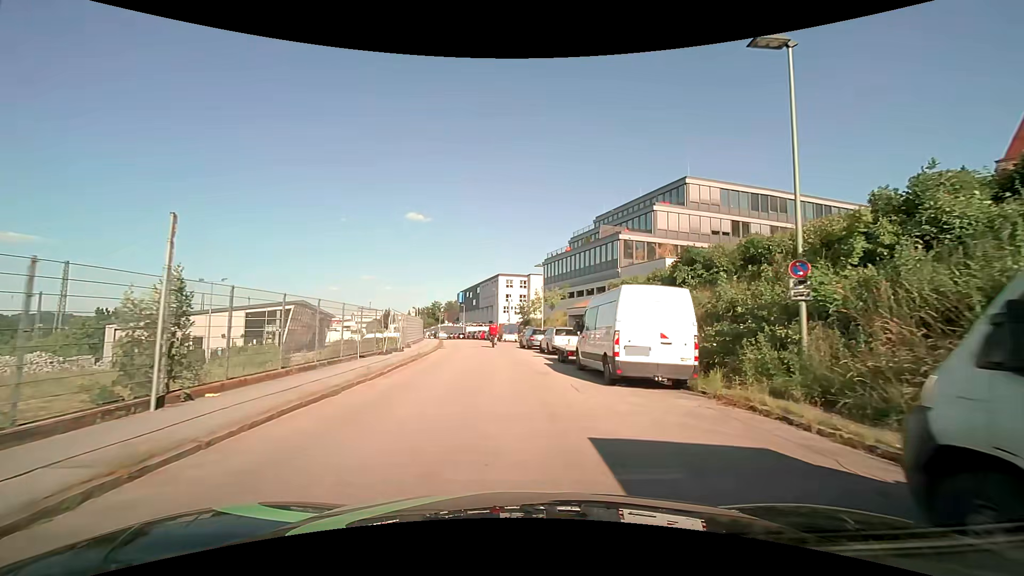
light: Day
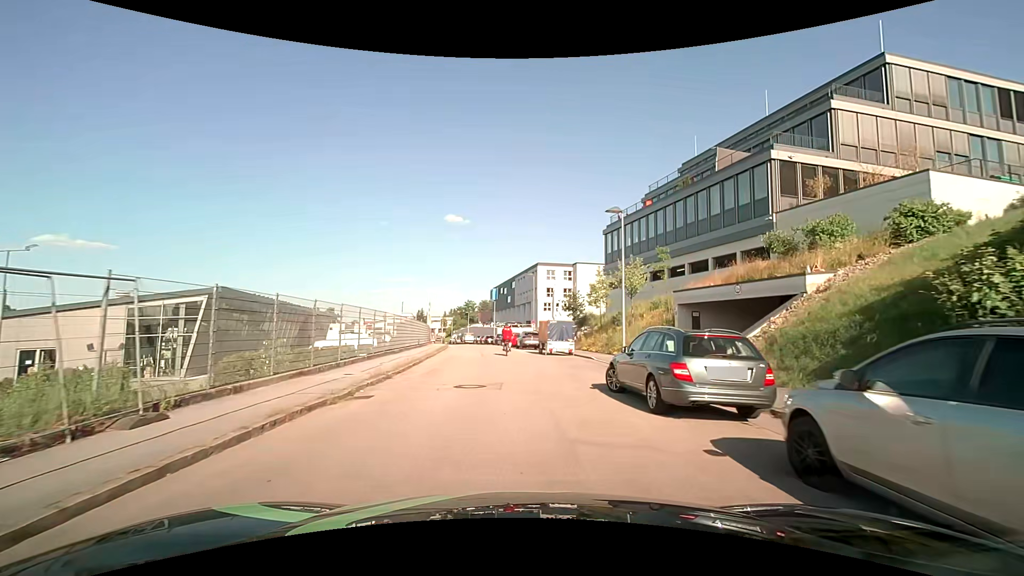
(-0.9, +24.1) m; -5°
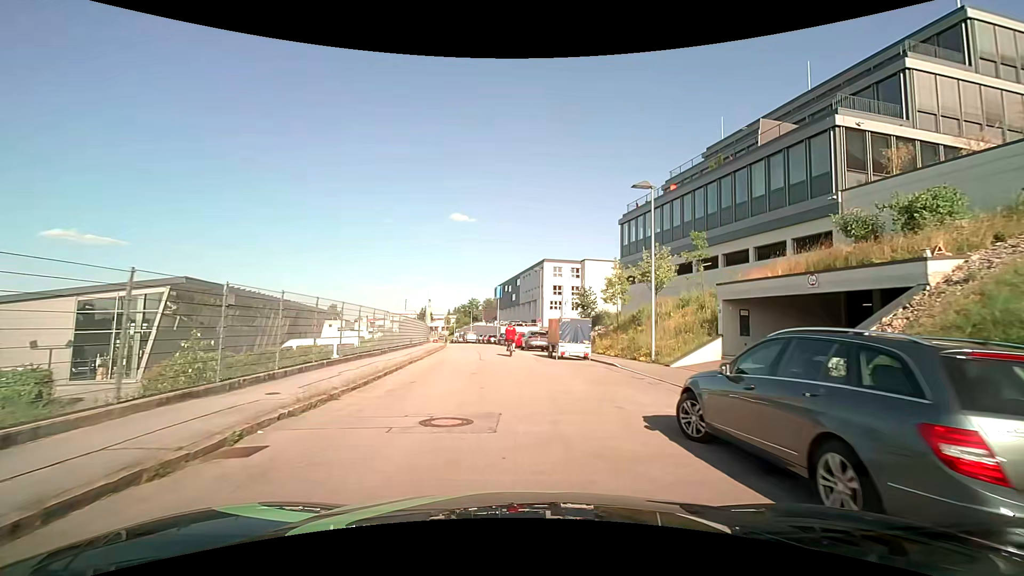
(-0.1, +4.7) m; -1°
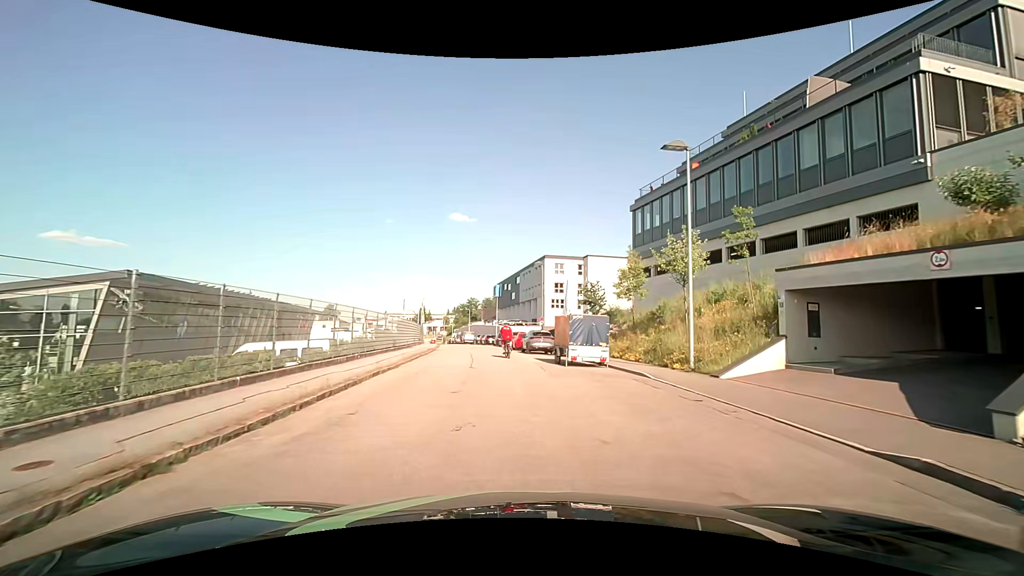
(0.0, +4.7) m; 0°
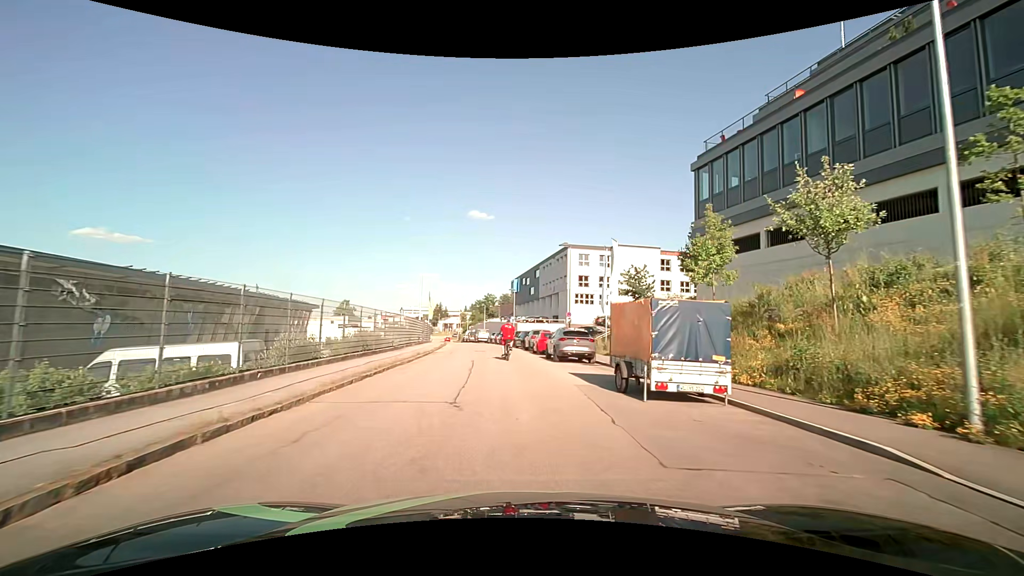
(-0.1, +9.5) m; -3°
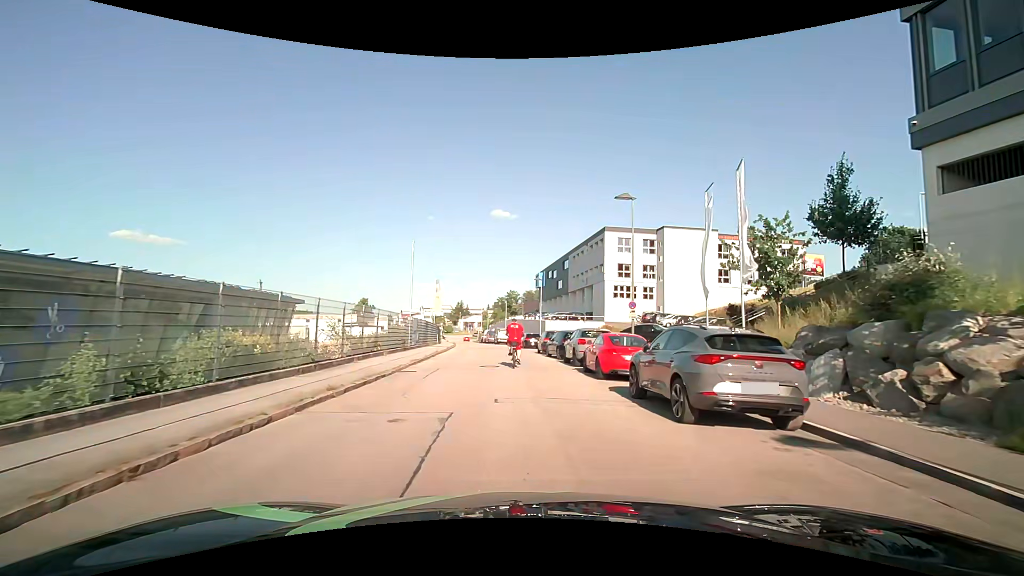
(-0.3, +14.1) m; -3°
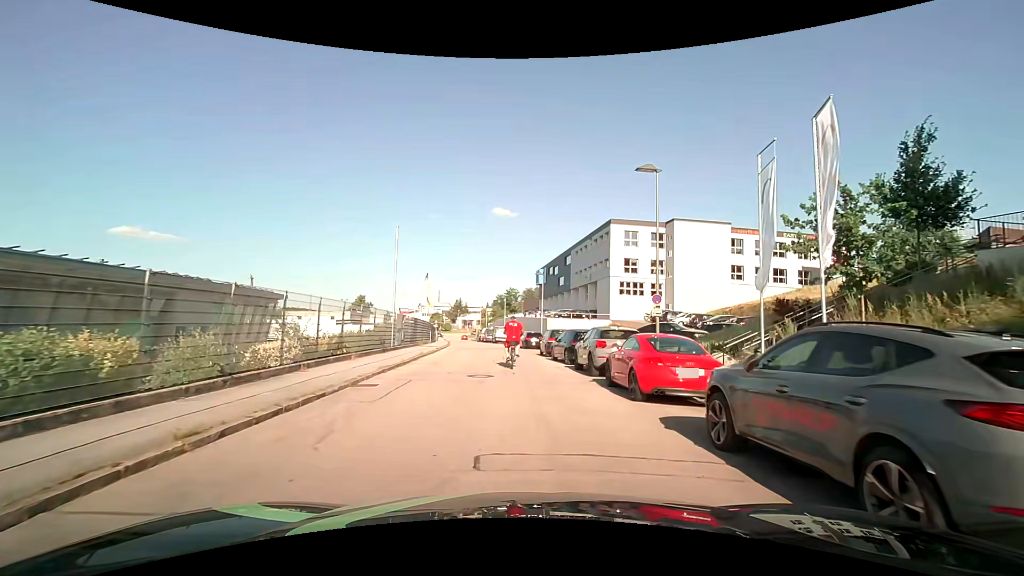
(0.0, +4.4) m; 0°
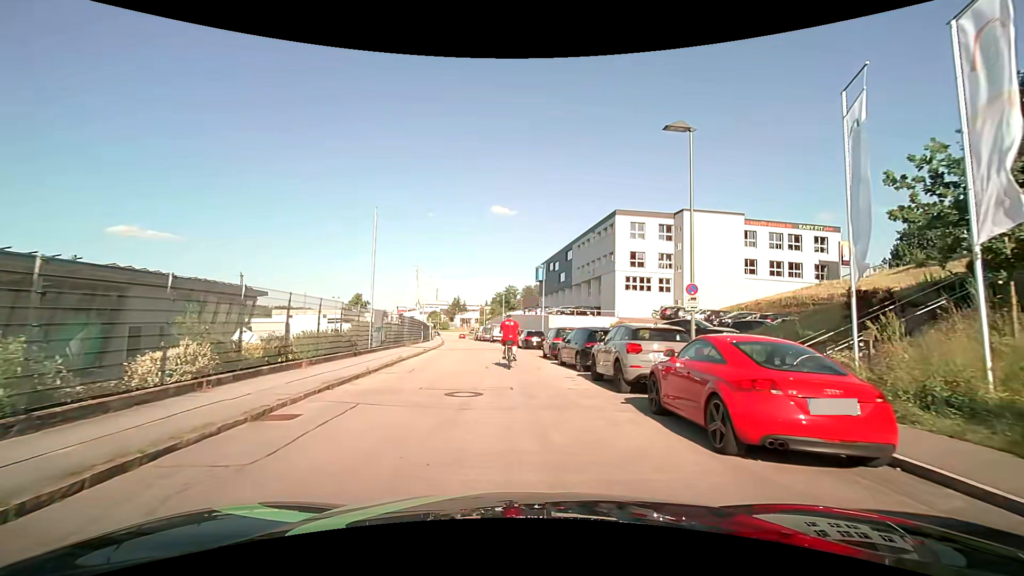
(0.0, +4.2) m; 0°
